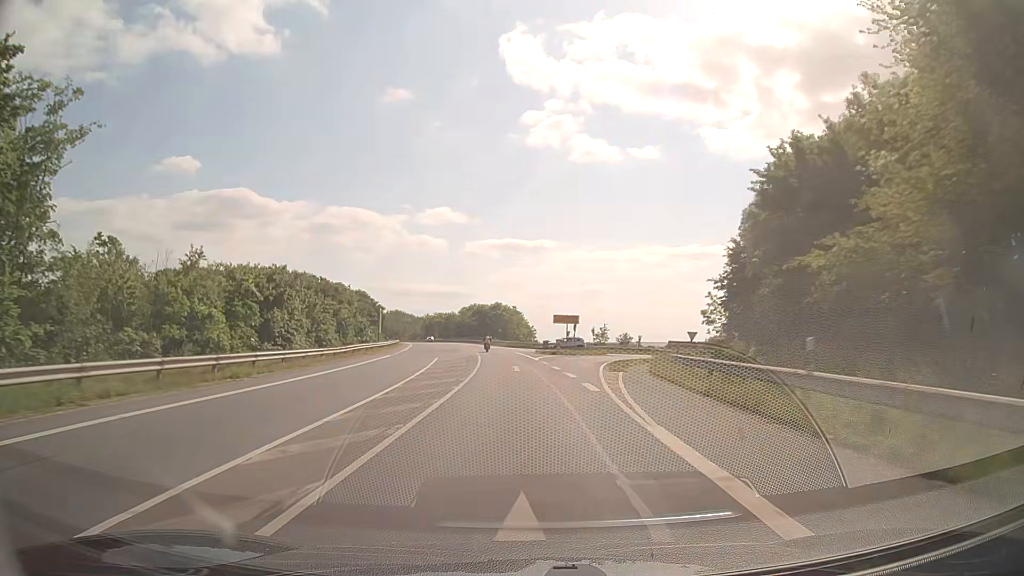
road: secondary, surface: asphalt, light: Day
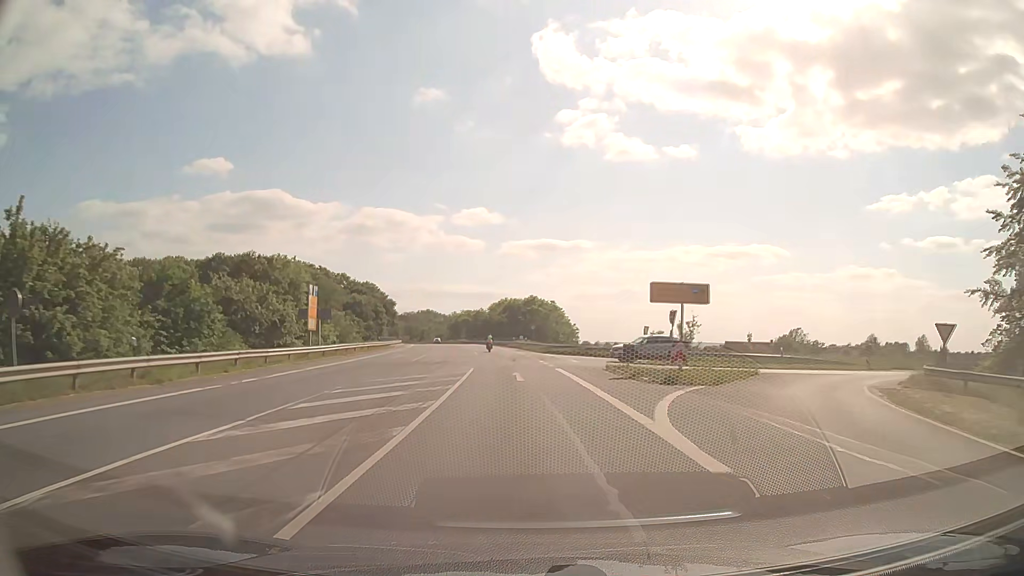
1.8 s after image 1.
(-0.9, +35.2) m; -3°
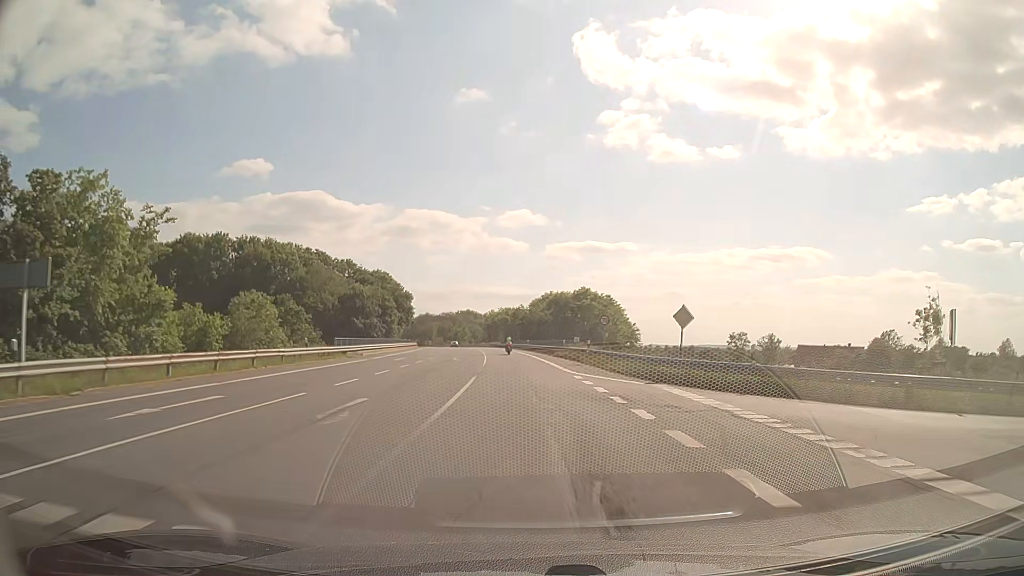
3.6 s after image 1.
(-1.1, +34.9) m; -4°
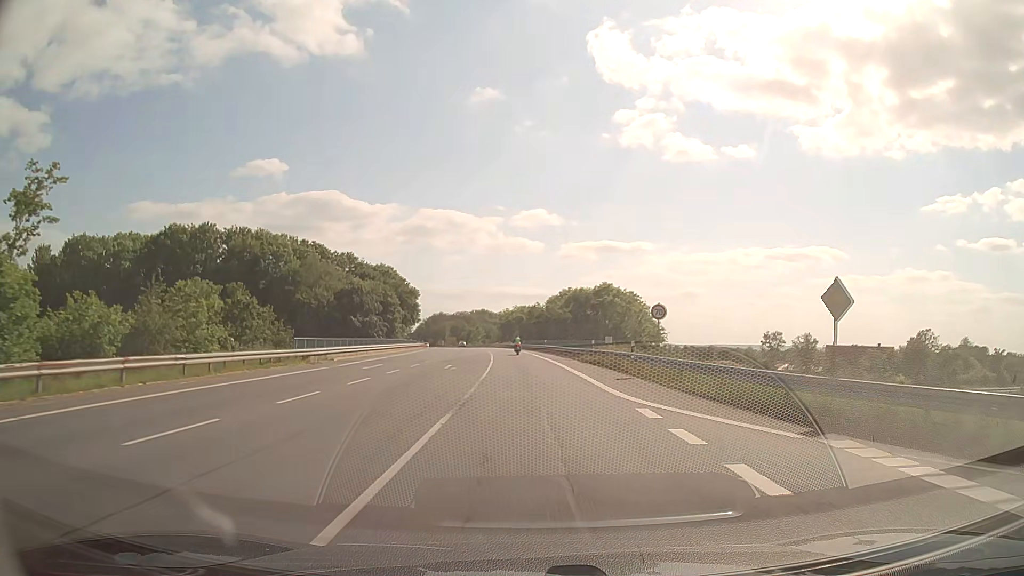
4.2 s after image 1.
(-0.1, +11.6) m; -1°
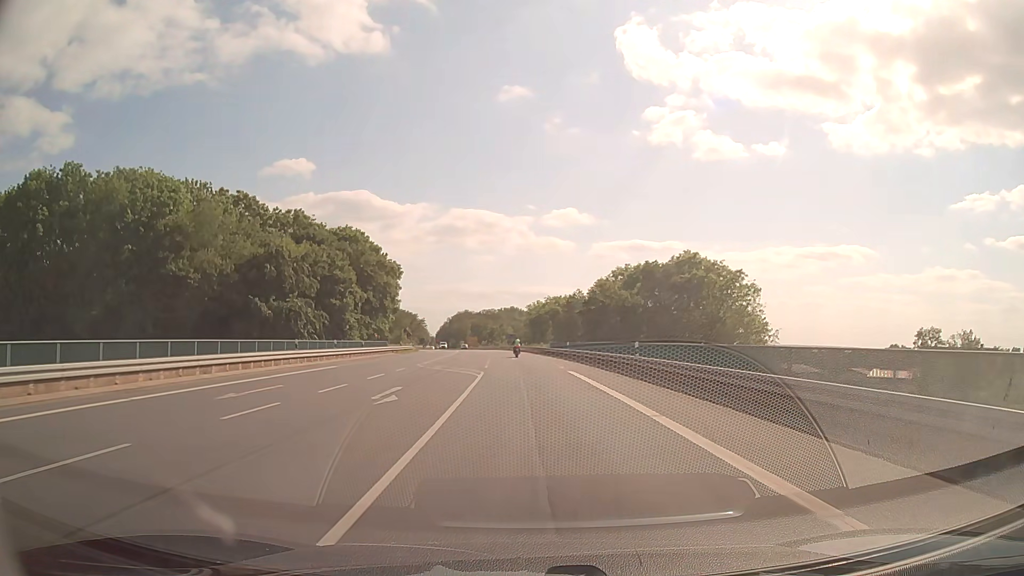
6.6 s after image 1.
(-1.2, +45.9) m; -3°
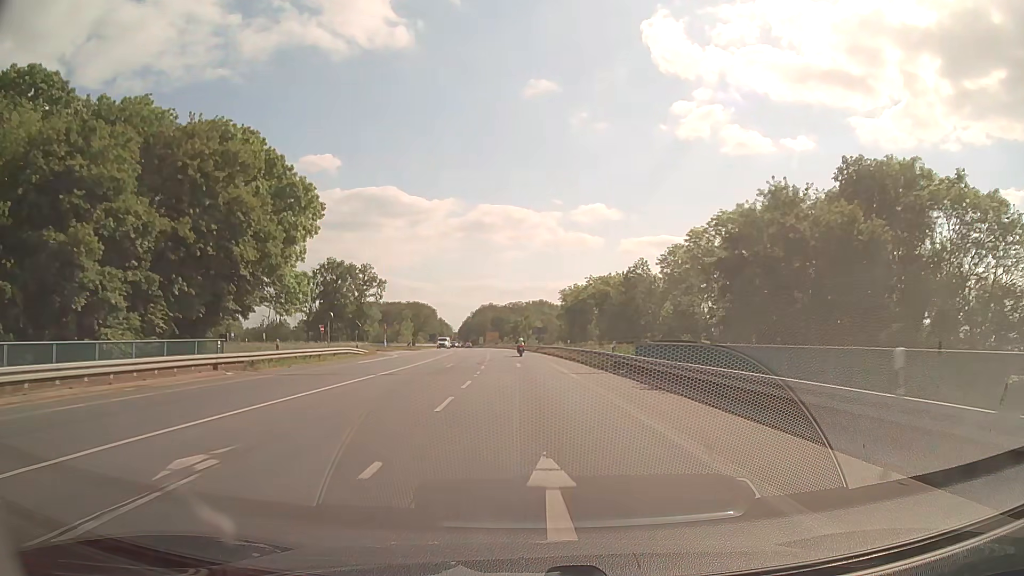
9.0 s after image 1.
(-1.0, +44.5) m; -2°
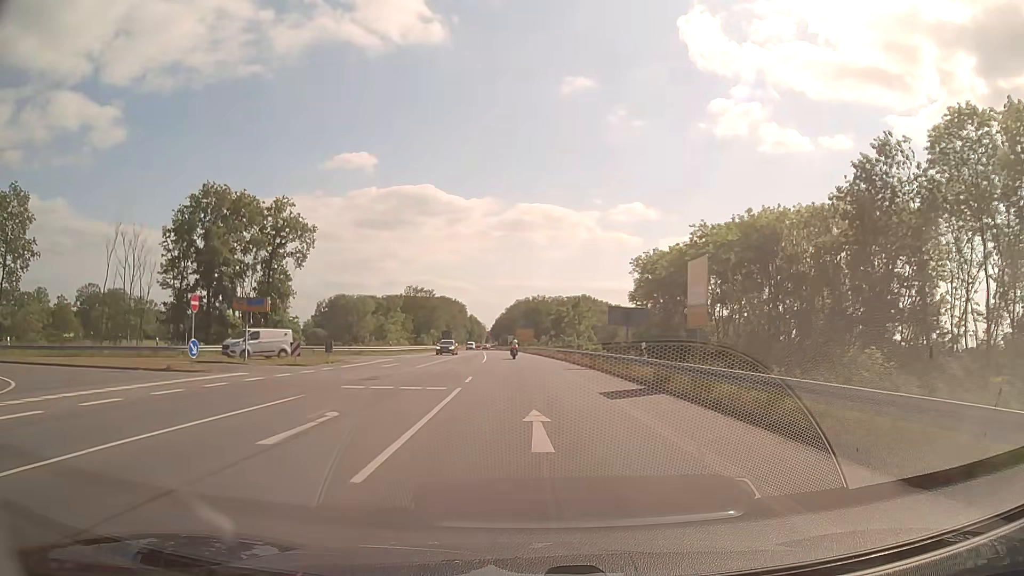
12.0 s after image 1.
(-1.5, +55.0) m; -3°
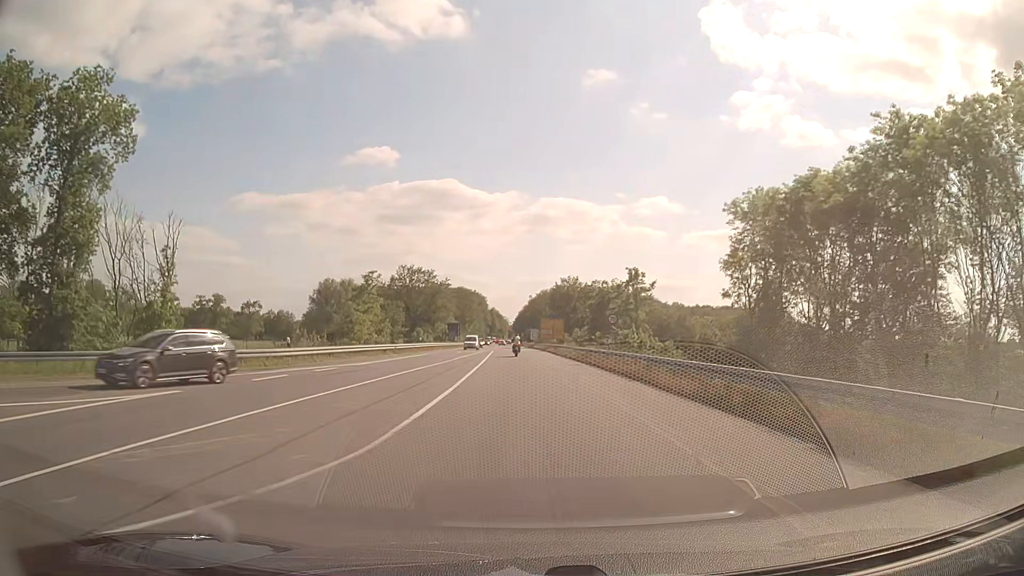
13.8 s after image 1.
(-0.5, +33.4) m; -2°
(0, +10) (0, +20) (0, +30) (-1, +40) (-1, +50) (-1, +60) (-2, +70) (-2, +80) (-3, +90) (-3, +100) m
